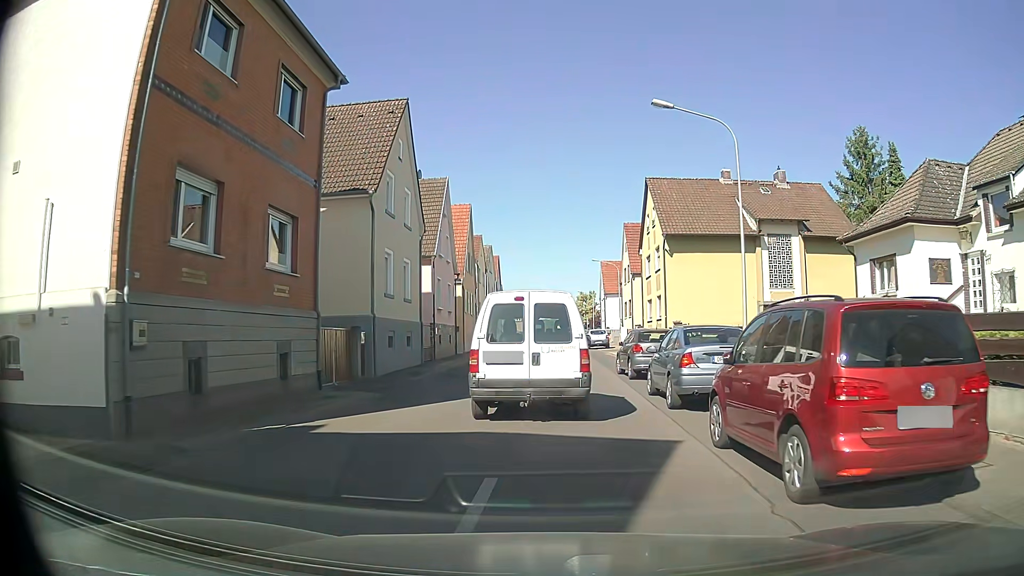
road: tertiary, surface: asphalt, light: Day
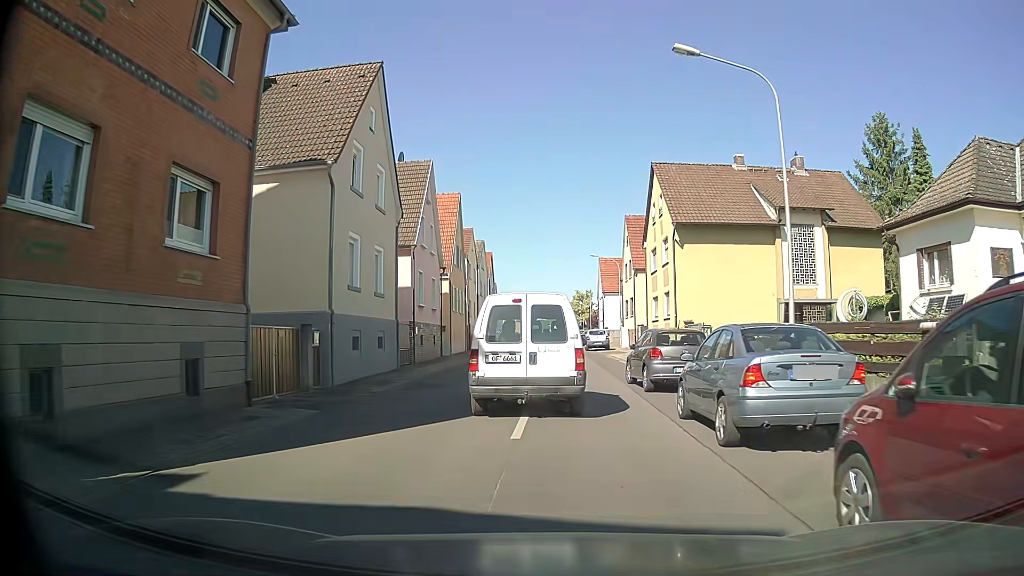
(0.0, +4.0) m; +1°
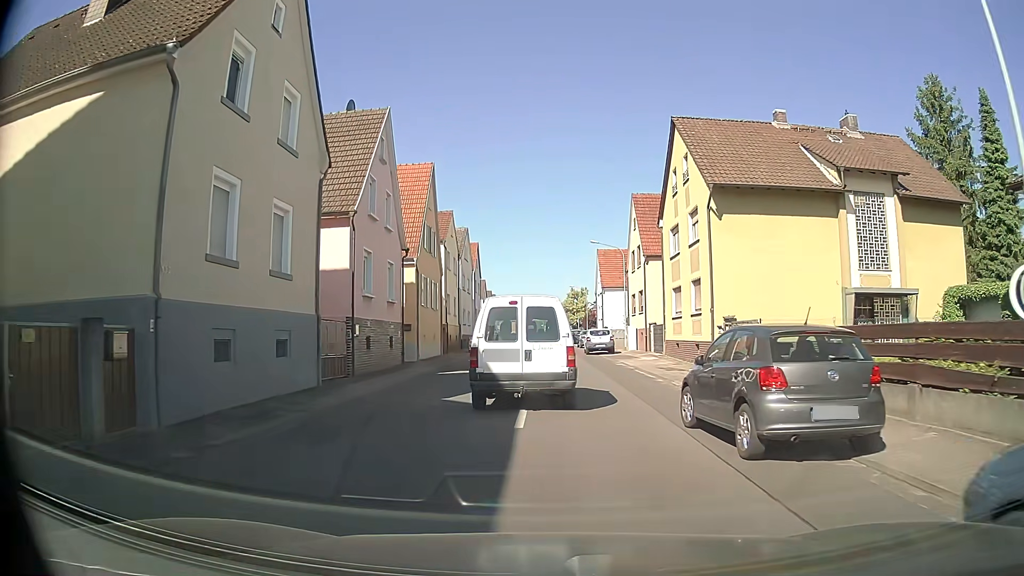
(+0.1, +8.4) m; +1°
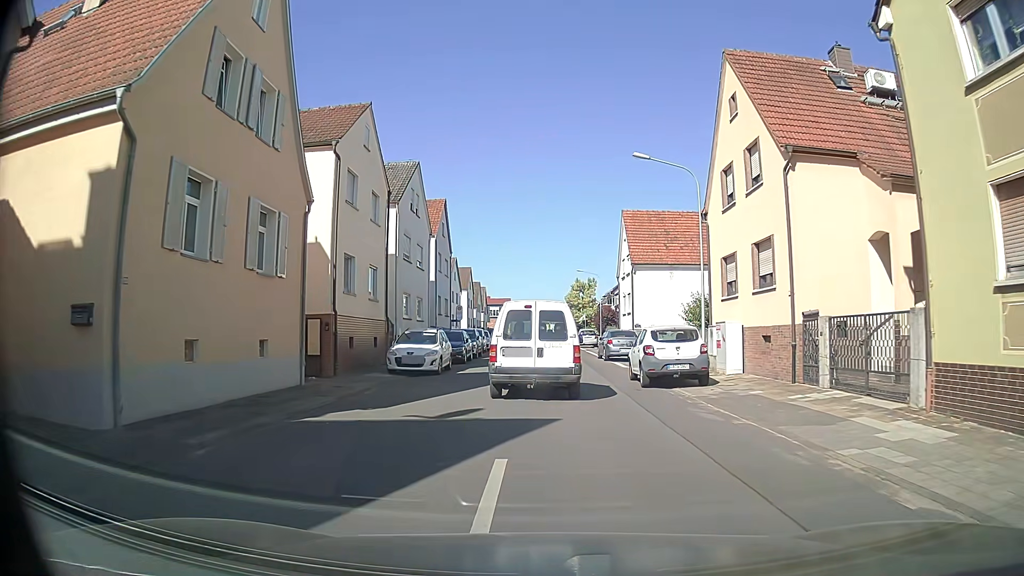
(-0.1, +23.9) m; -1°
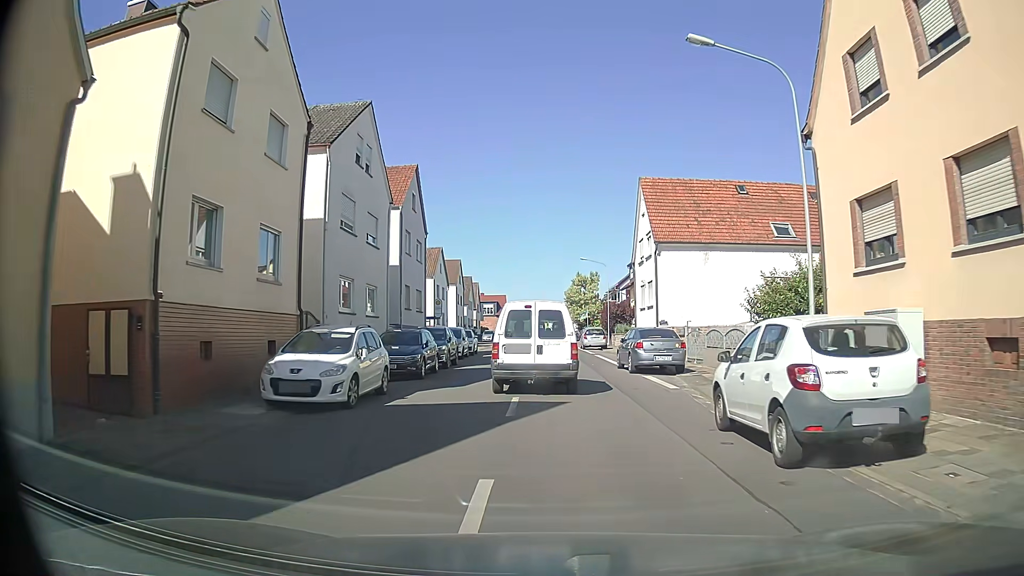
(0.0, +10.3) m; +1°
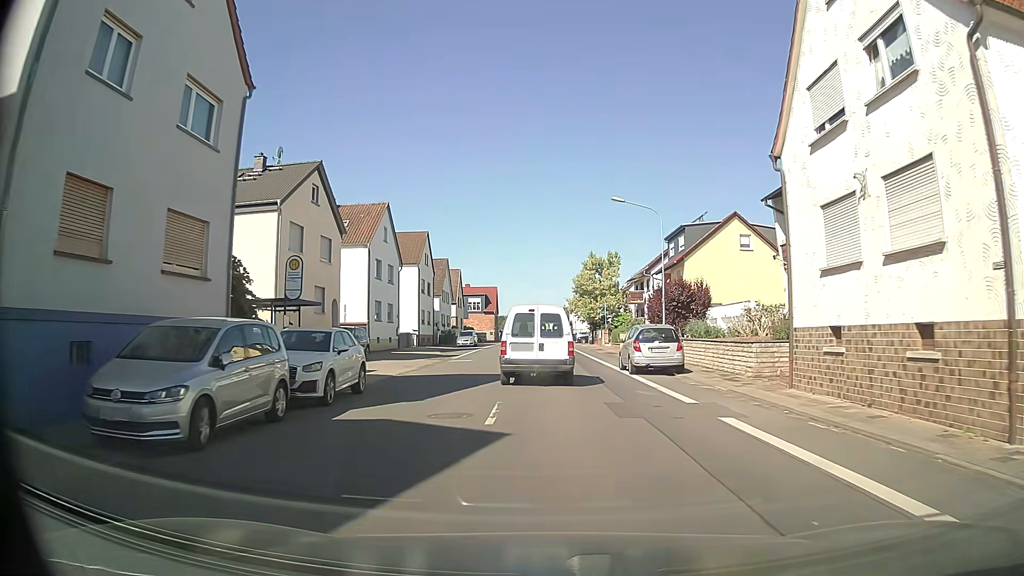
(-0.4, +26.9) m; -1°
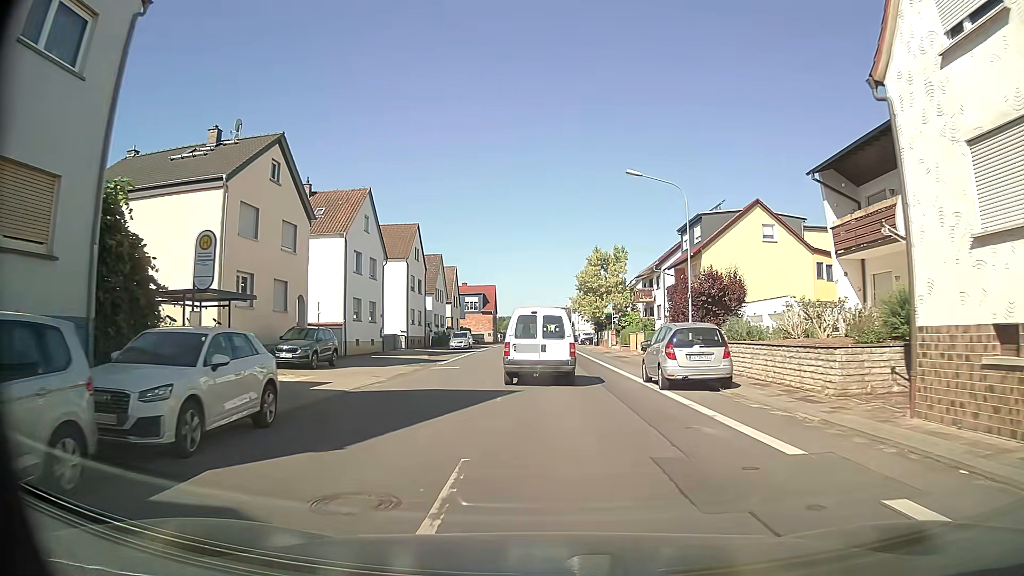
(0.0, +5.6) m; 0°
(0, +10) (0, +20) (0, +30) (0, +40) (0, +50) (0, +60) (0, +70) (0, +80) (0, +90) (0, +100) m
